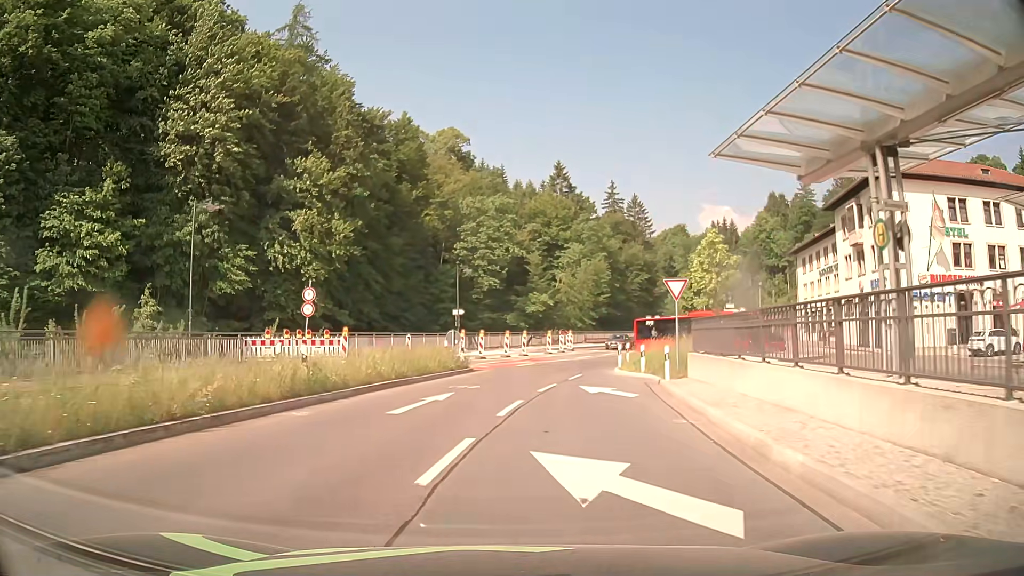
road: primary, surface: asphalt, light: Day
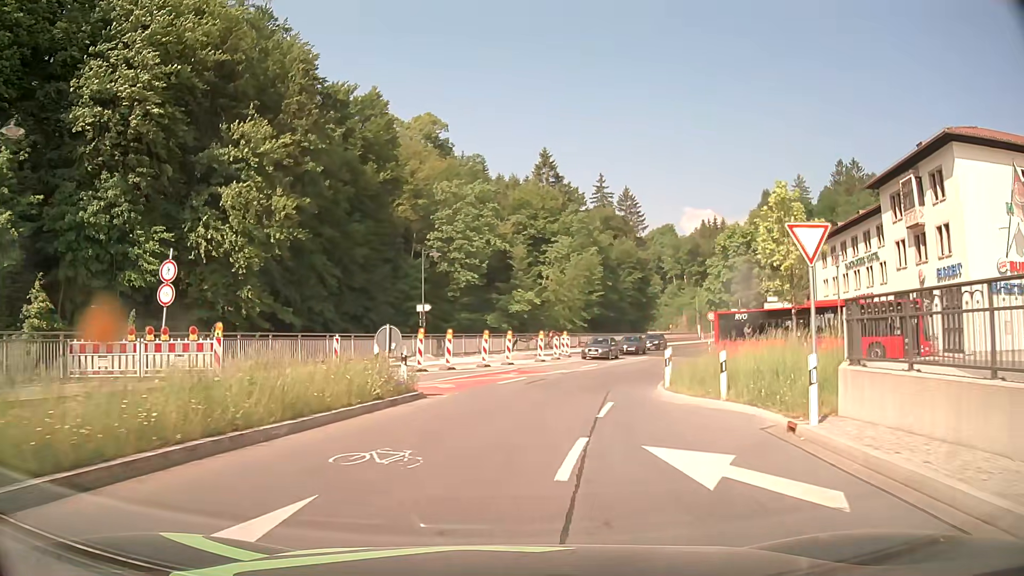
(+0.2, +11.7) m; +2°
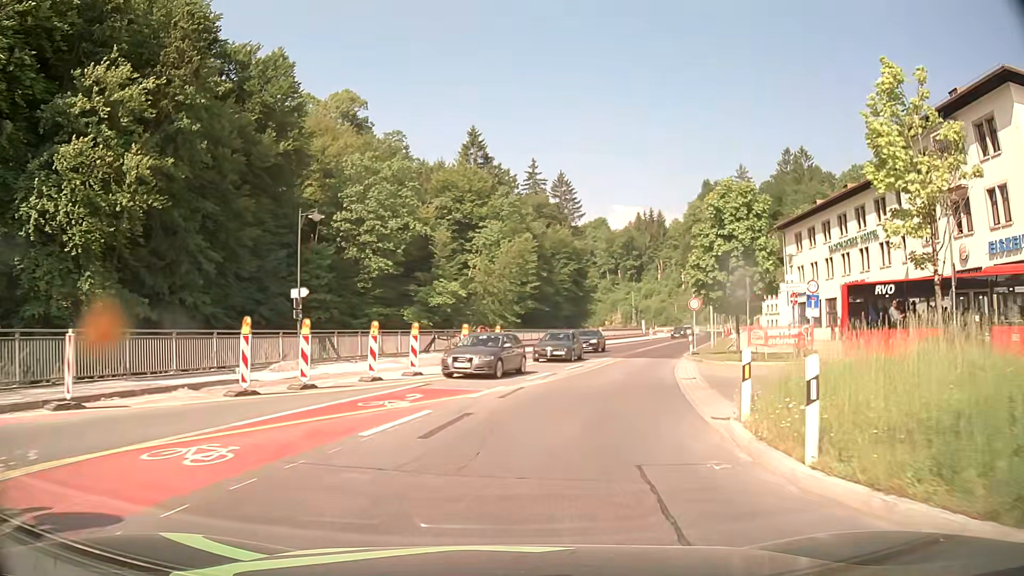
(+0.6, +12.1) m; +6°
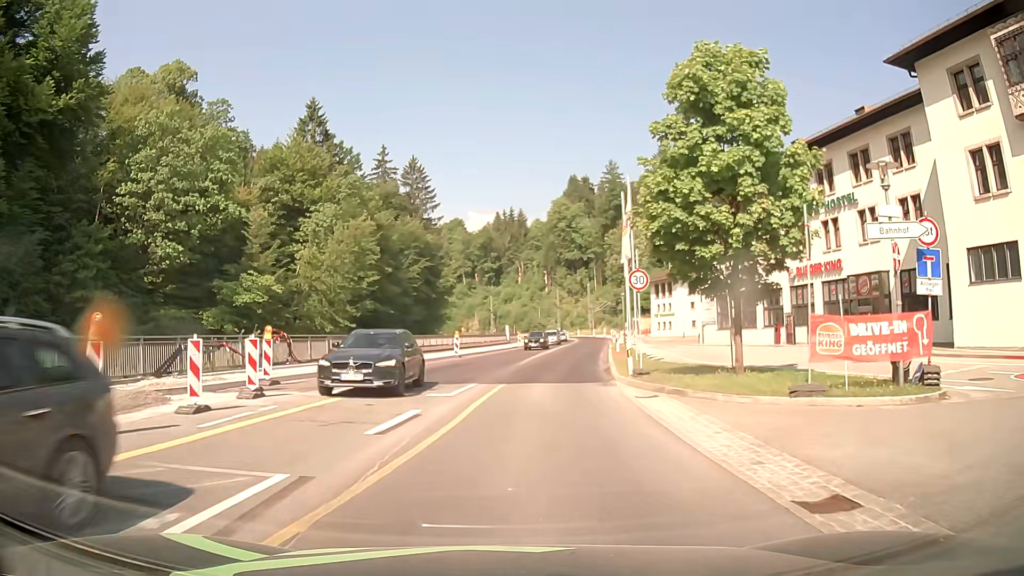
(+1.9, +16.8) m; +12°
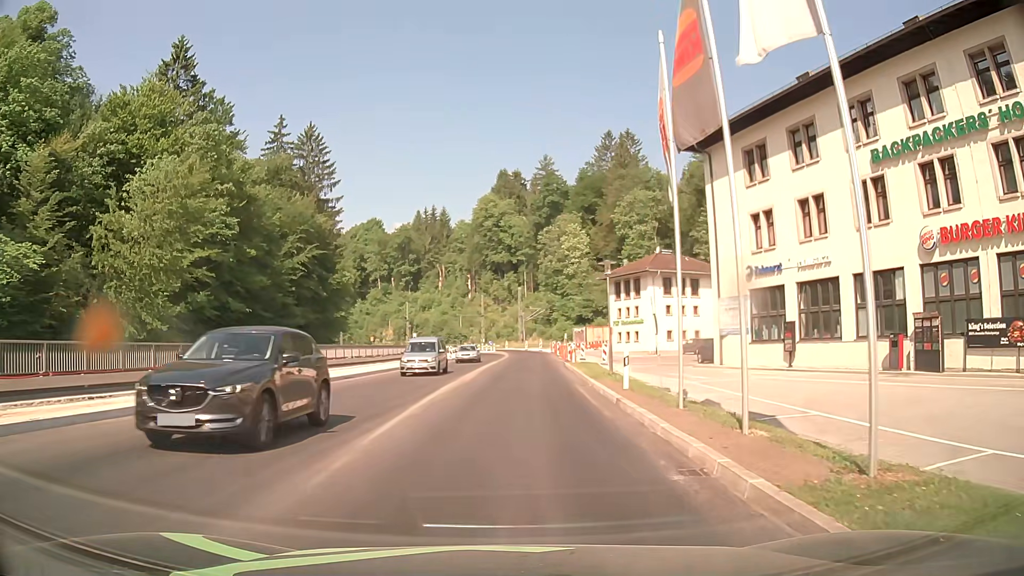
(+1.4, +23.3) m; +7°
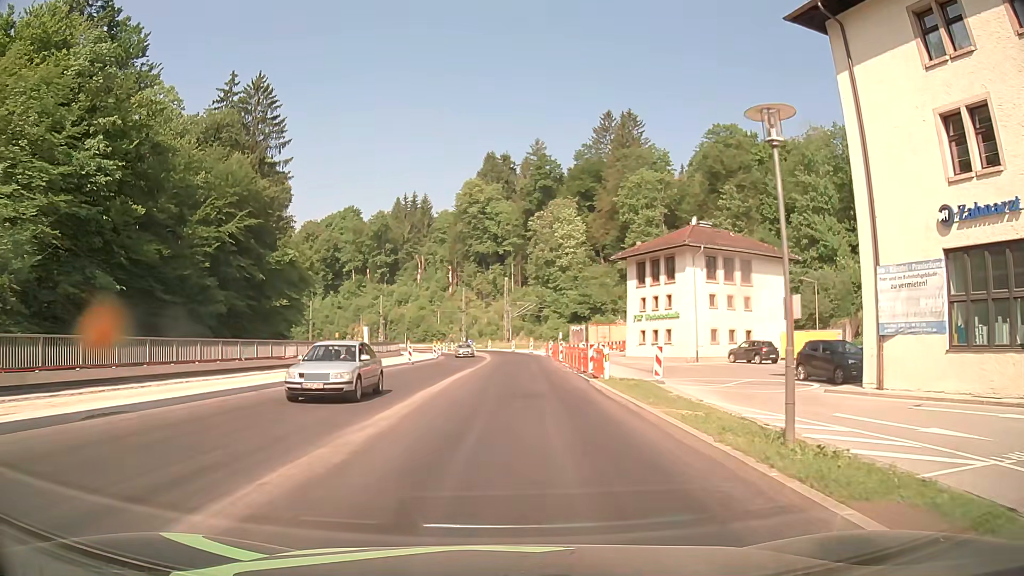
(0.0, +18.2) m; 0°
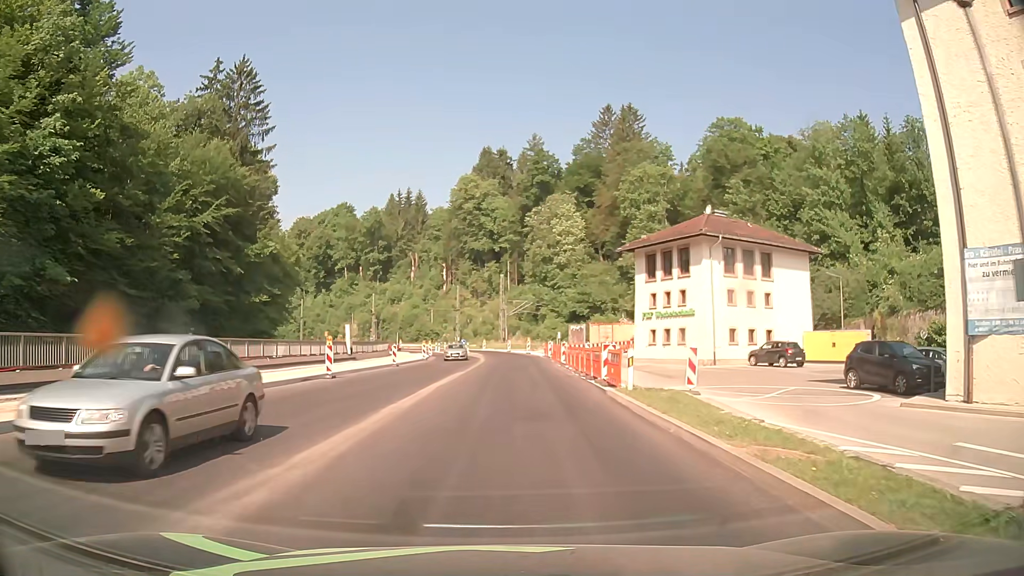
(0.0, +4.8) m; +1°
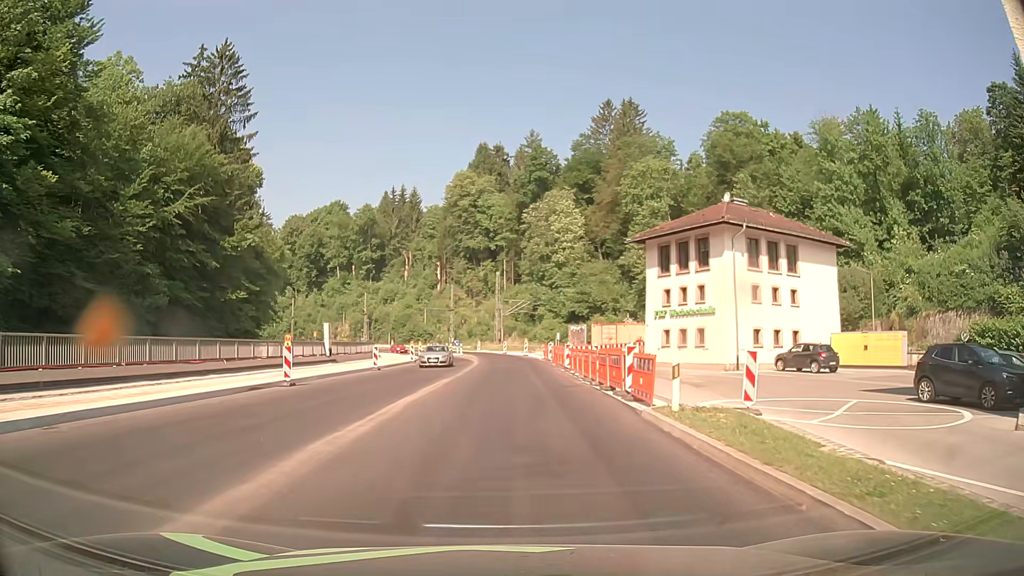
(0.0, +4.9) m; 0°
(0, +10) (0, +20) (0, +30) (+1, +40) (+1, +50) (0, +60) (-1, +70) (-2, +80) (-5, +89) (-9, +99) m
